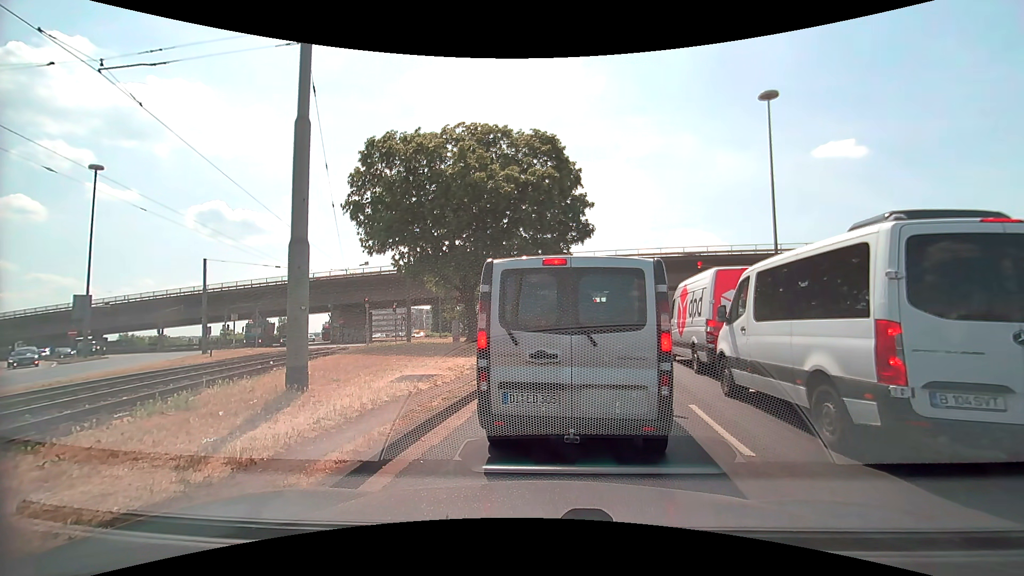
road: primary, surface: asphalt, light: Day
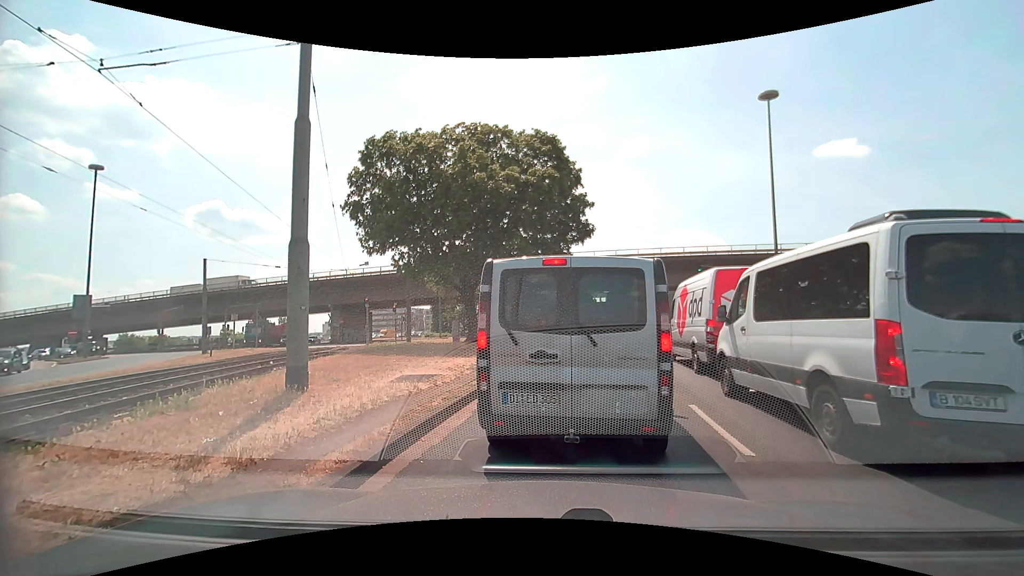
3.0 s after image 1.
(0.0, 0.0) m; 0°
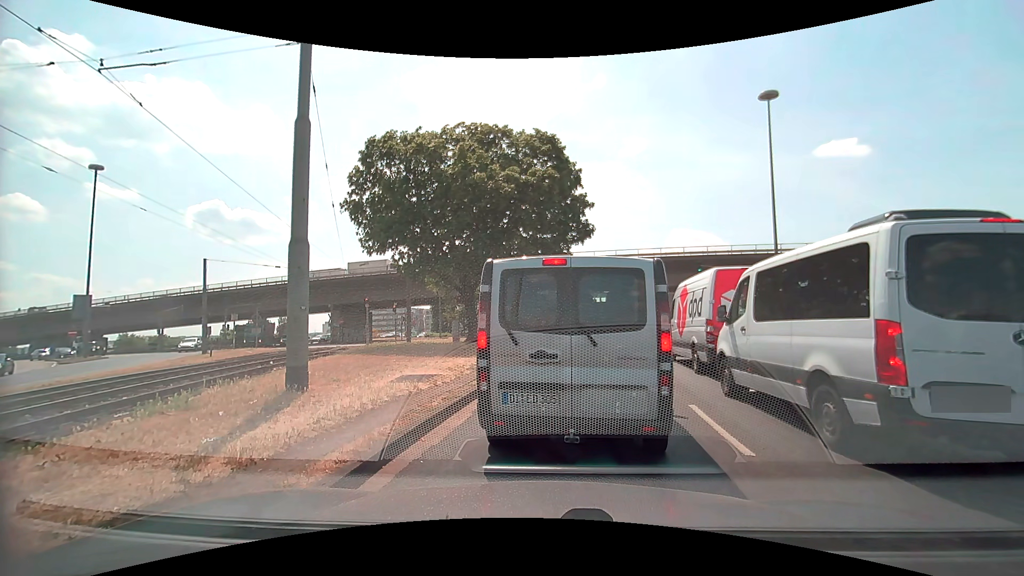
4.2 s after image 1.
(0.0, 0.0) m; 0°
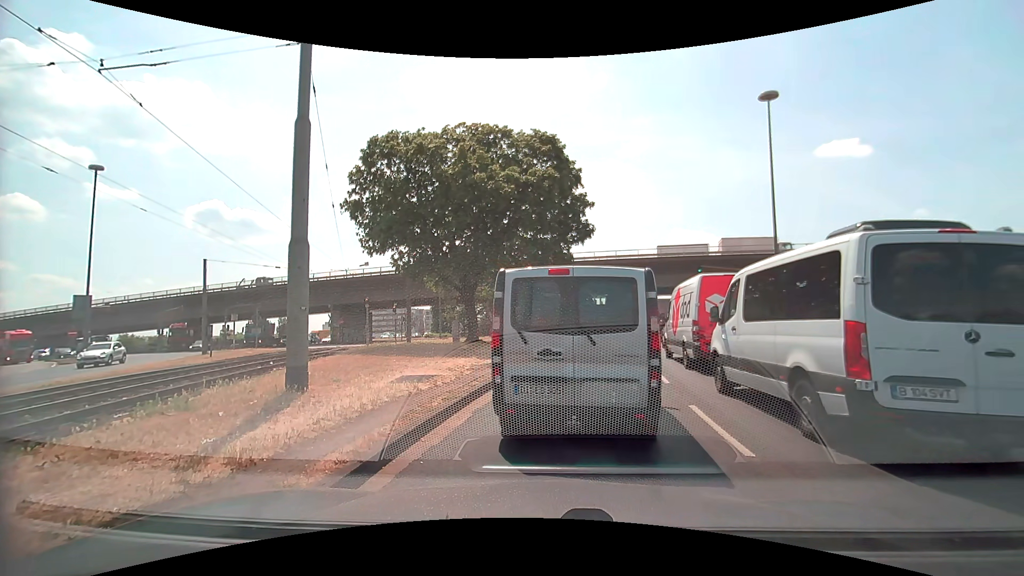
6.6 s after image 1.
(0.0, 0.0) m; 0°
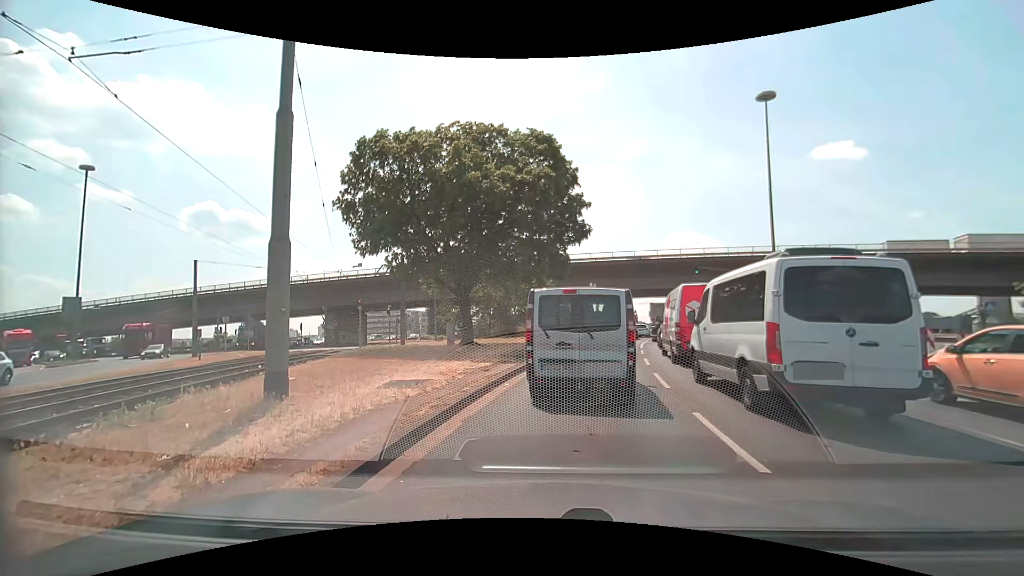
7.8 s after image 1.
(0.0, +0.5) m; 0°
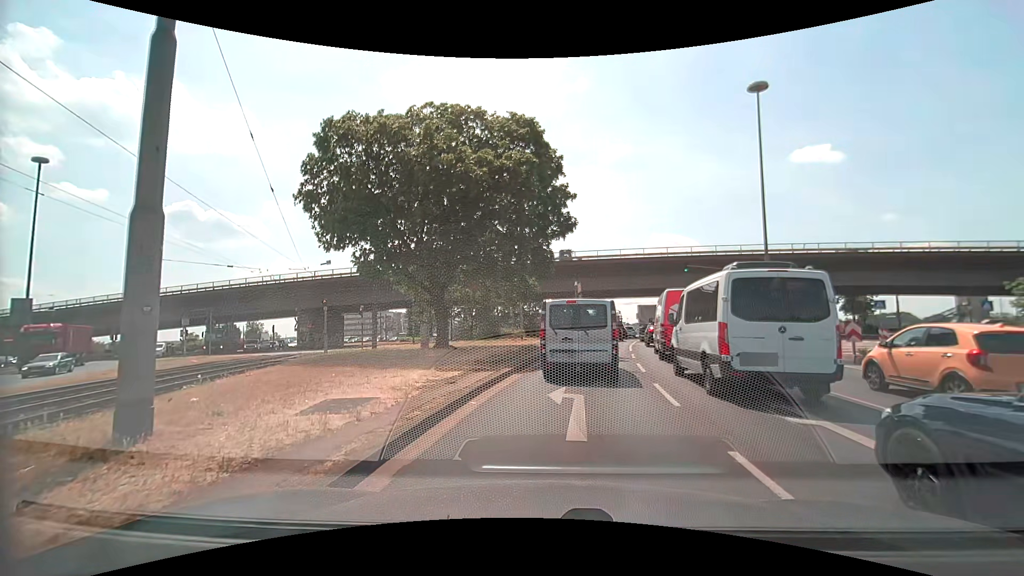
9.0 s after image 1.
(+0.1, +2.6) m; +3°
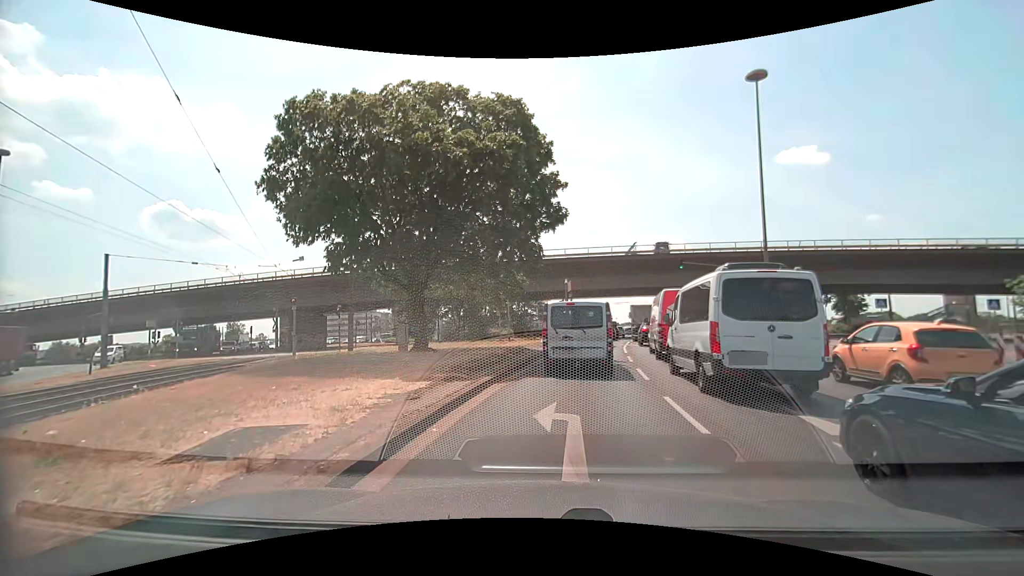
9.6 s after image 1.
(0.0, +2.3) m; +2°
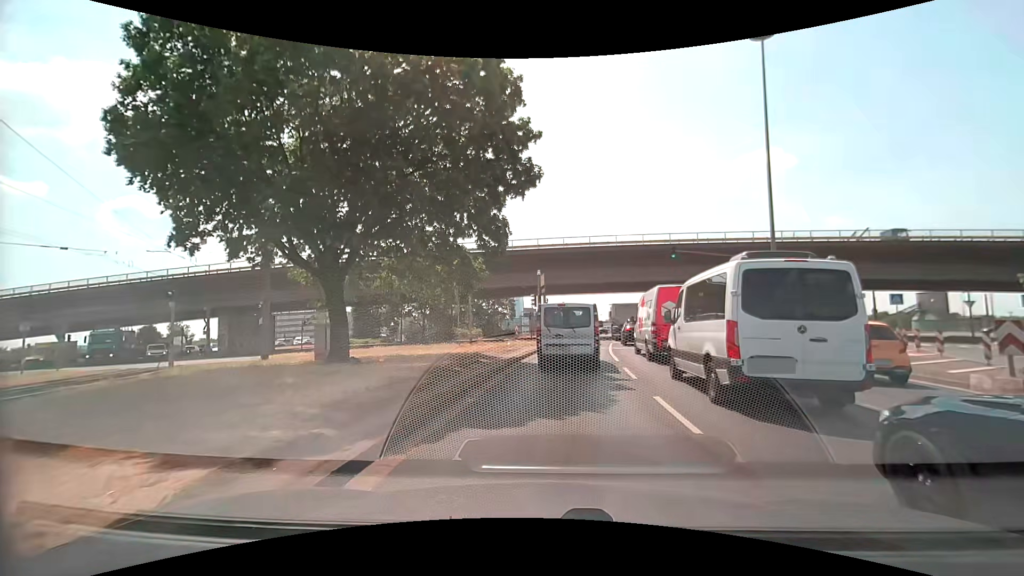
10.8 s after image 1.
(+0.1, +6.5) m; +2°
(0, +10) (+1, +20) (+2, +30) (+3, +40) (+4, +50) (+5, +60) (+4, +70) (+4, +80) (+1, +89) (-5, +98) m
